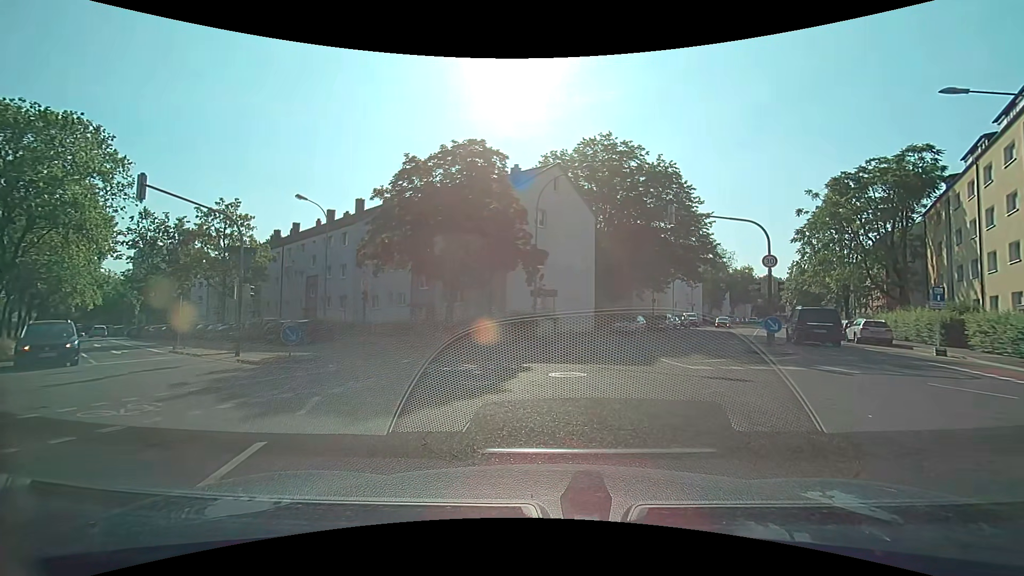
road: tertiary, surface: asphalt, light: Day
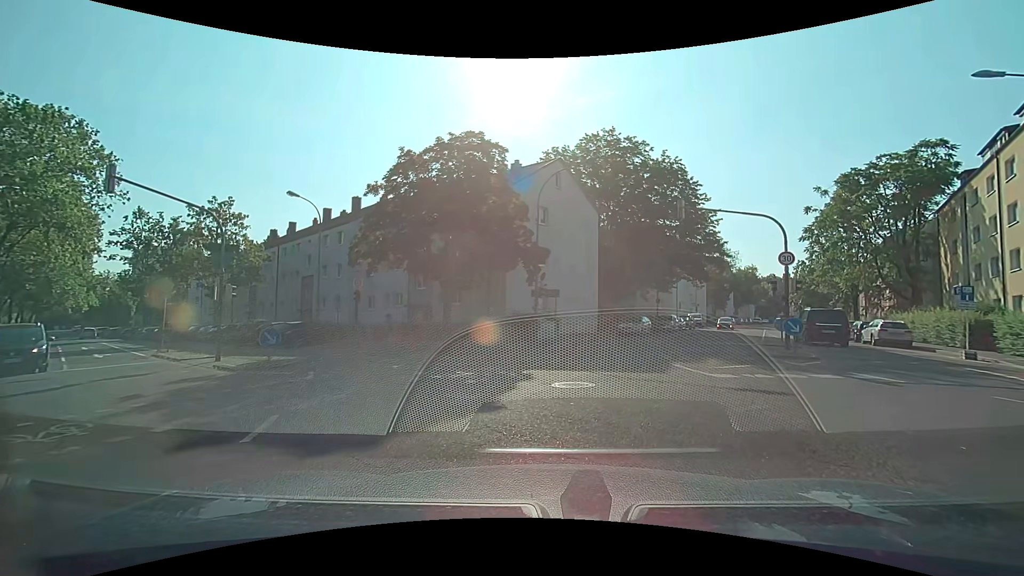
(0.0, +1.3) m; -1°
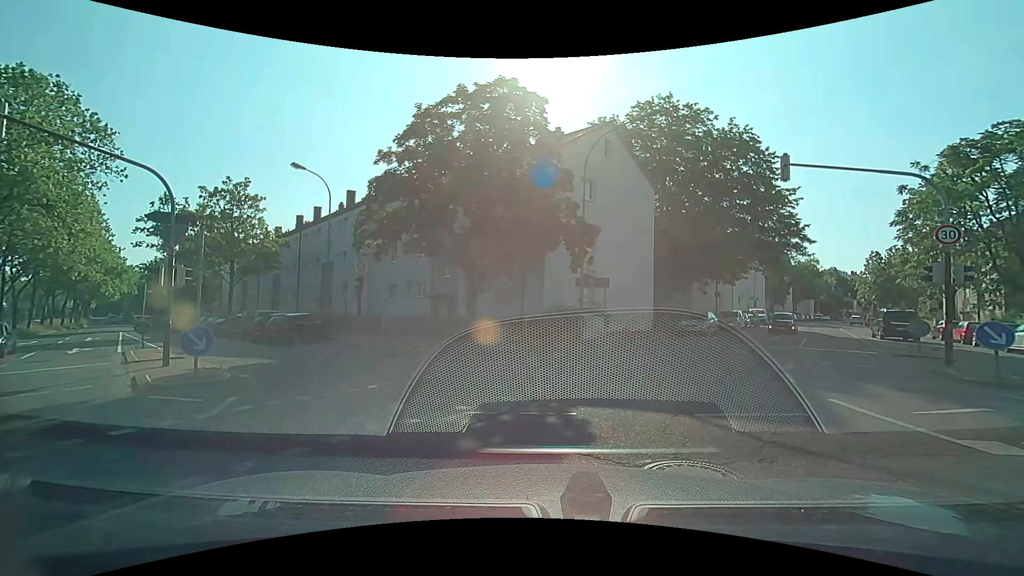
(-0.2, +4.9) m; -3°
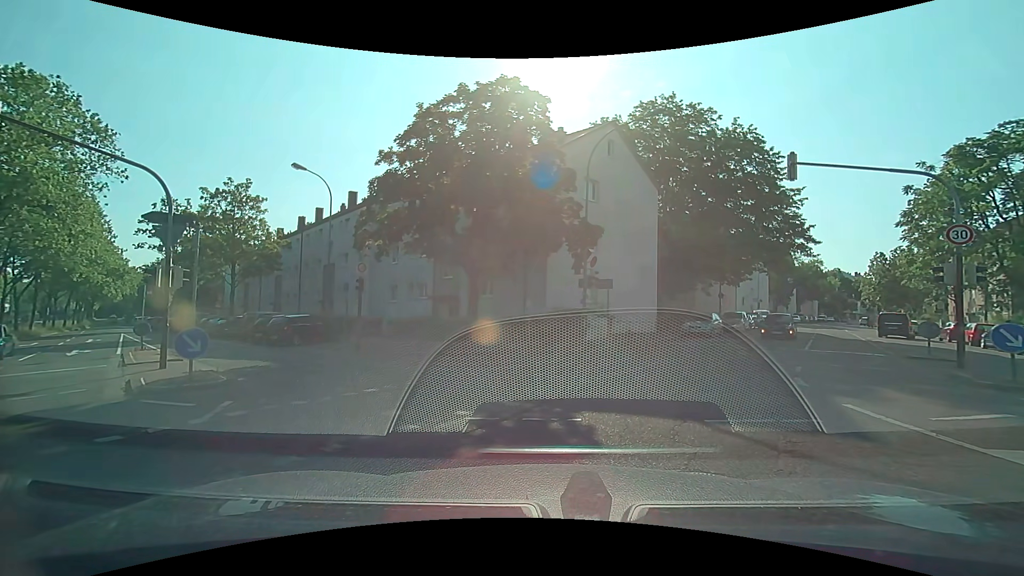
(0.0, +0.3) m; 0°
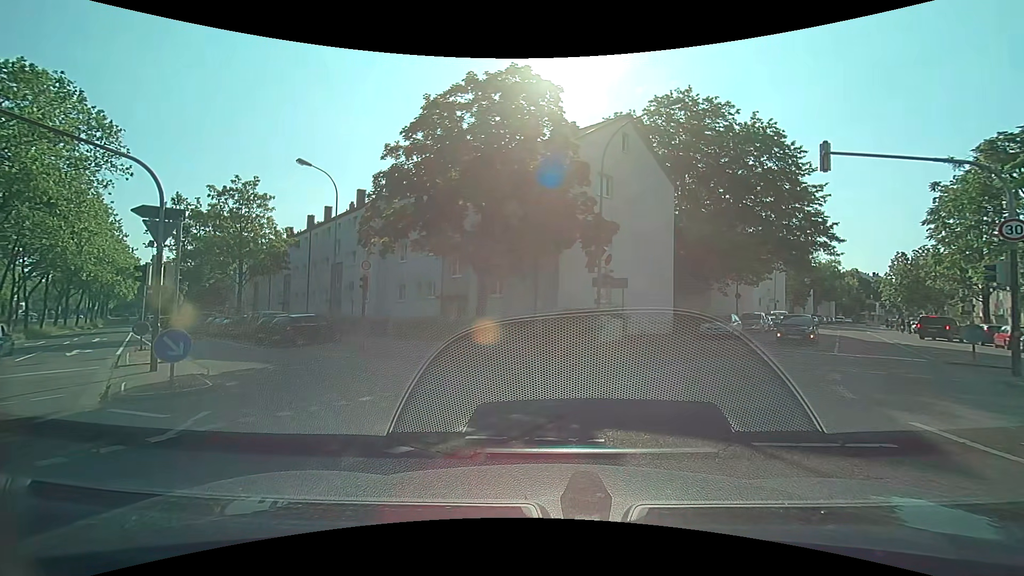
(0.0, +1.0) m; -4°
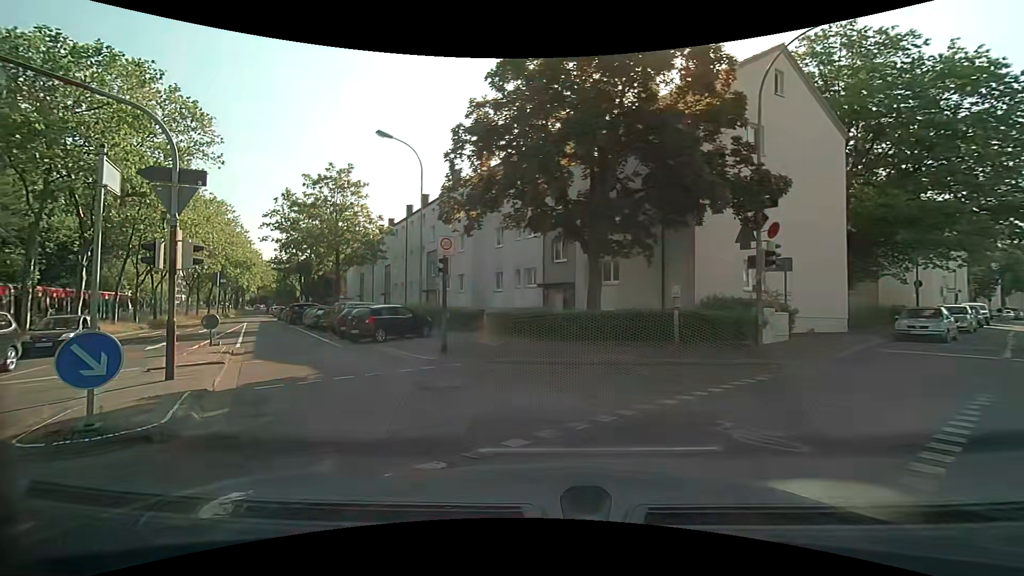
(-0.5, +4.8) m; -10°
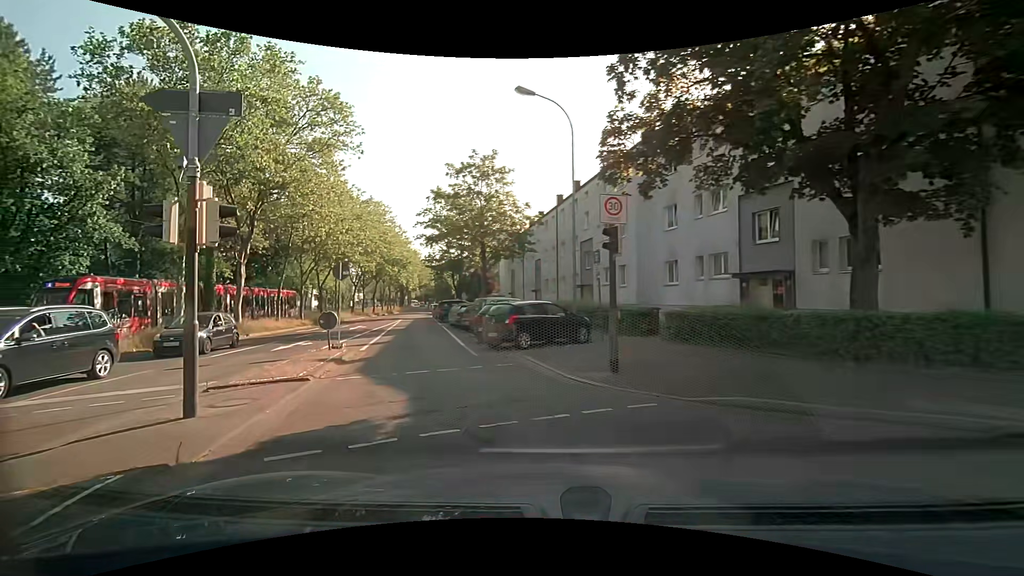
(-1.0, +5.3) m; -20°
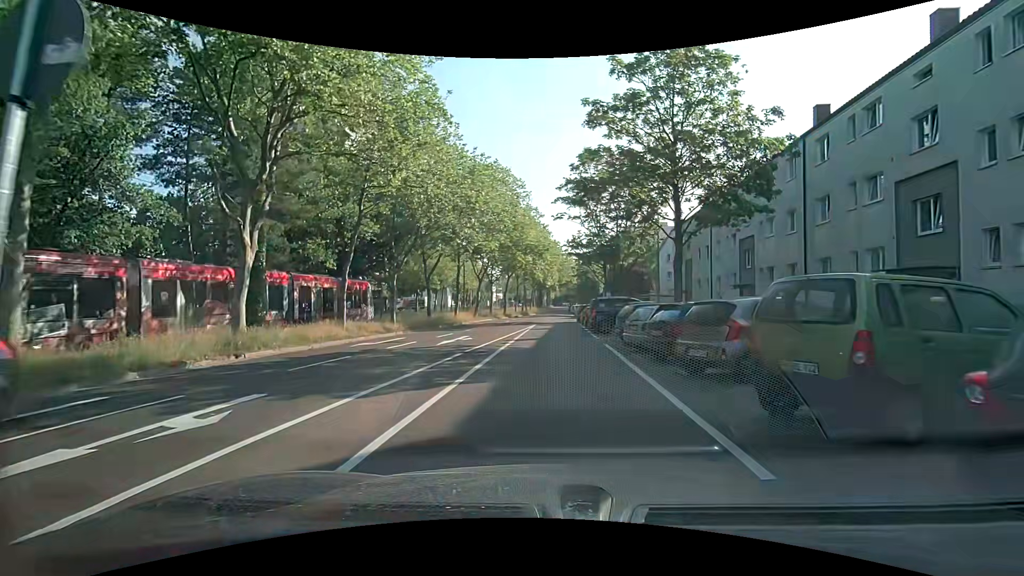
(-3.2, +15.7) m; -14°
(0, +10) (0, +20) (0, +30) (+1, +40) (+1, +50) (+1, +60) (+1, +70) (+1, +80) (+2, +90) (+2, +100) m
